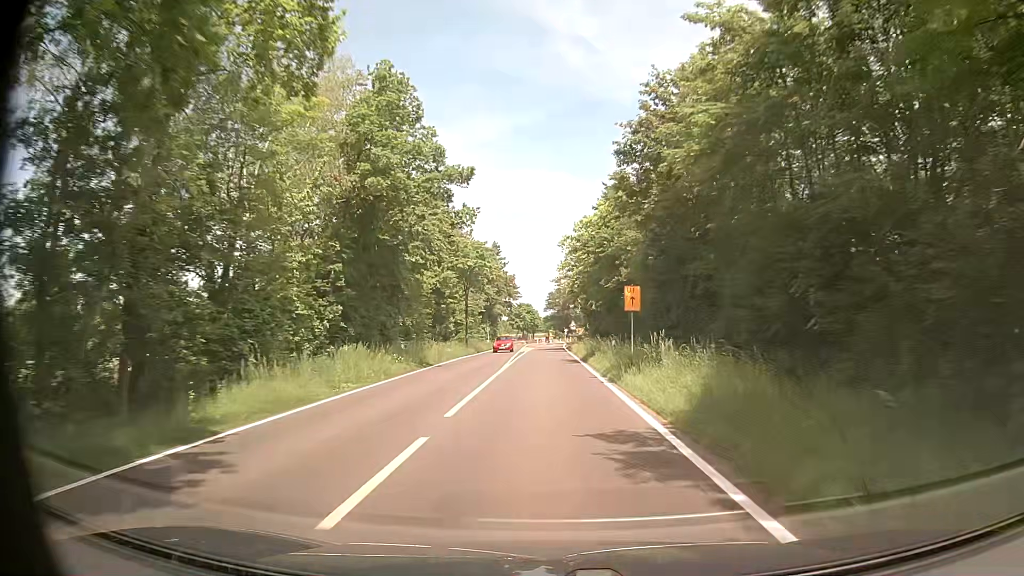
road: tertiary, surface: asphalt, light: Day
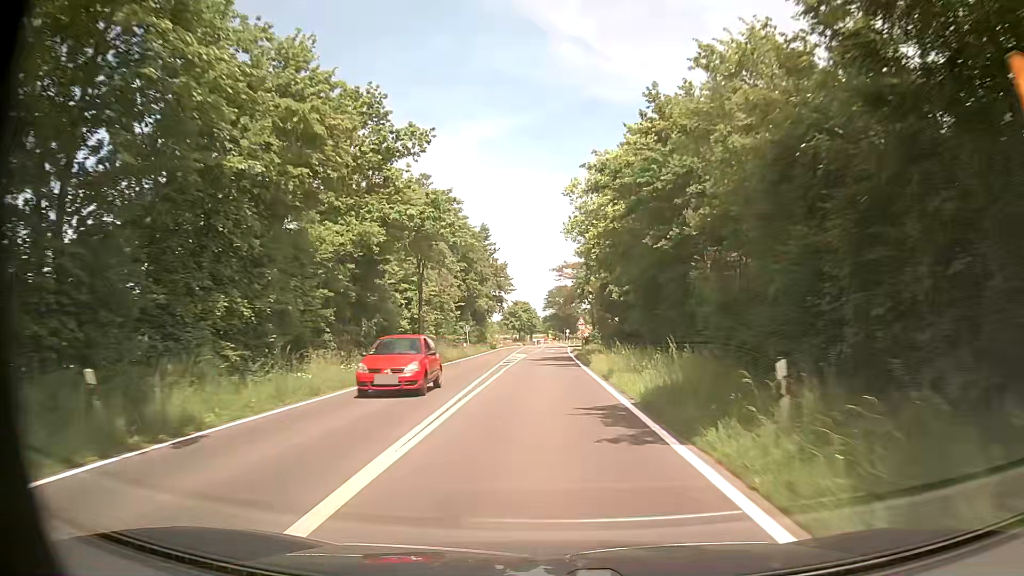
(+0.2, +22.0) m; 0°
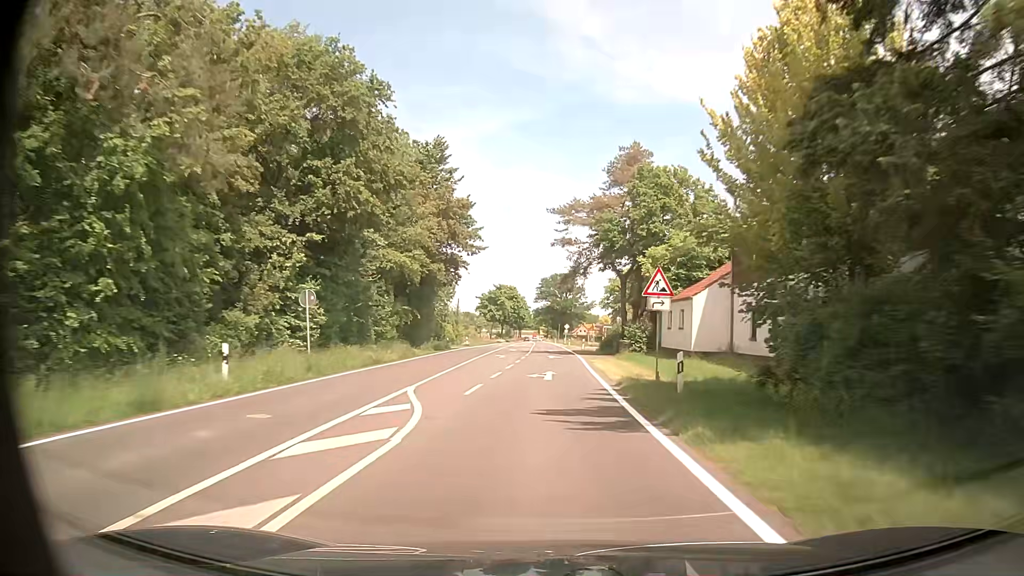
(+0.4, +43.9) m; +1°
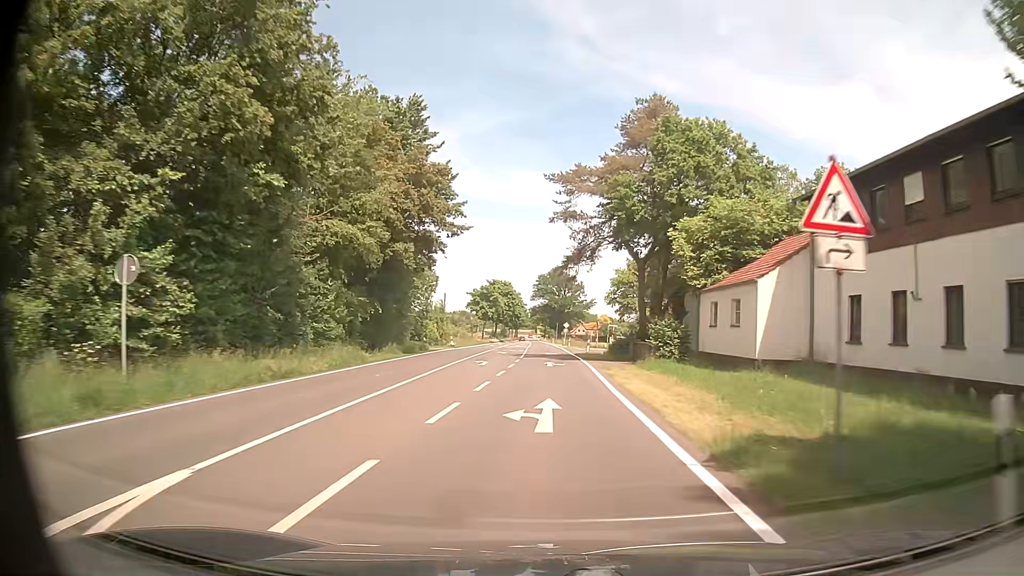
(+0.1, +11.0) m; 0°
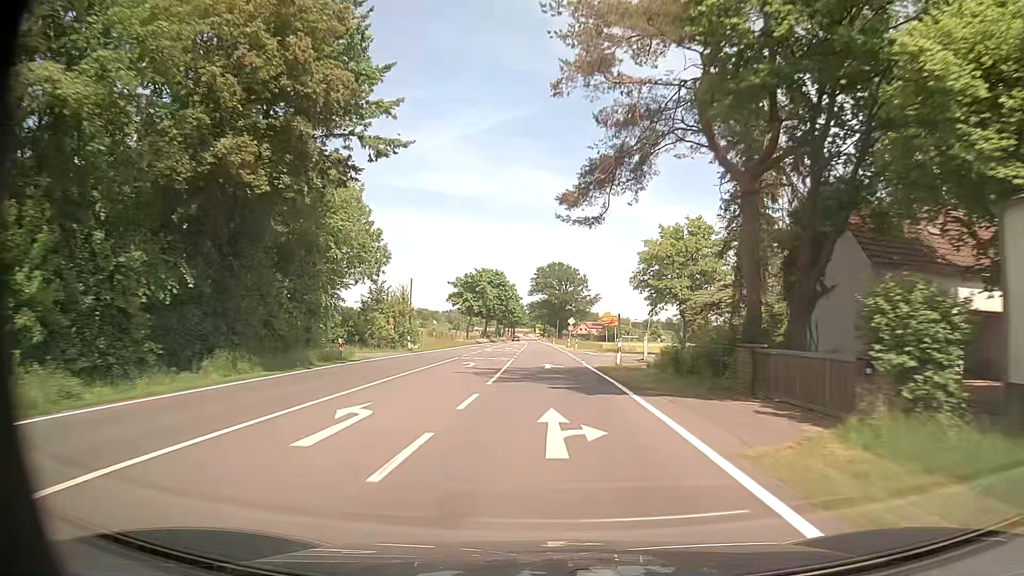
(+0.1, +22.0) m; 0°
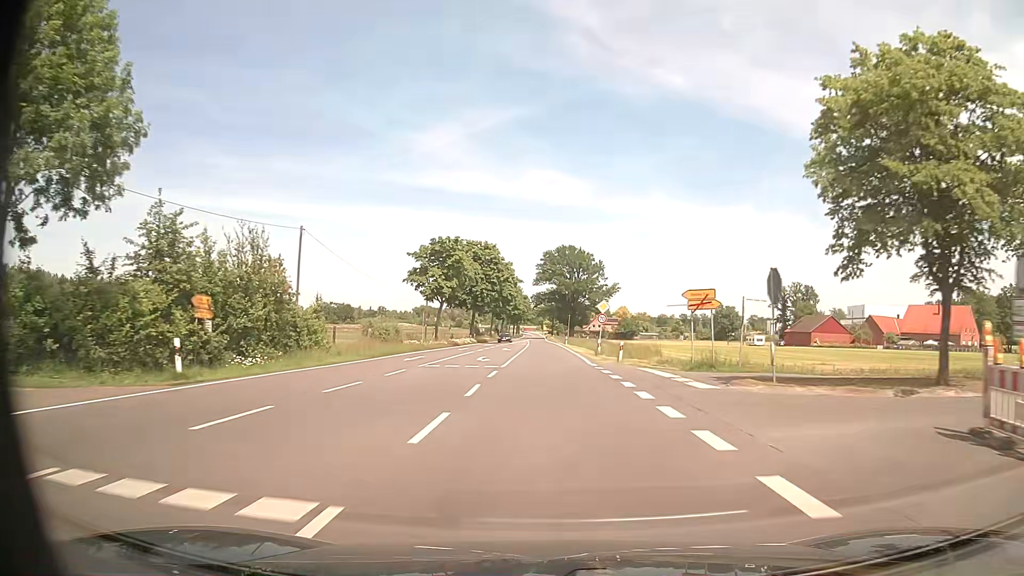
(-0.2, +32.9) m; -1°
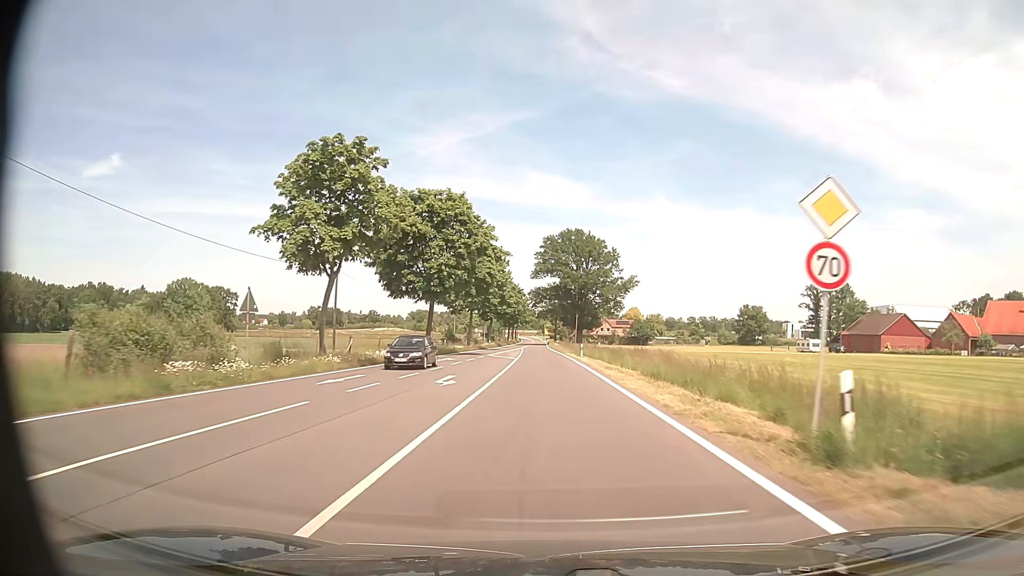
(0.0, +32.9) m; 0°
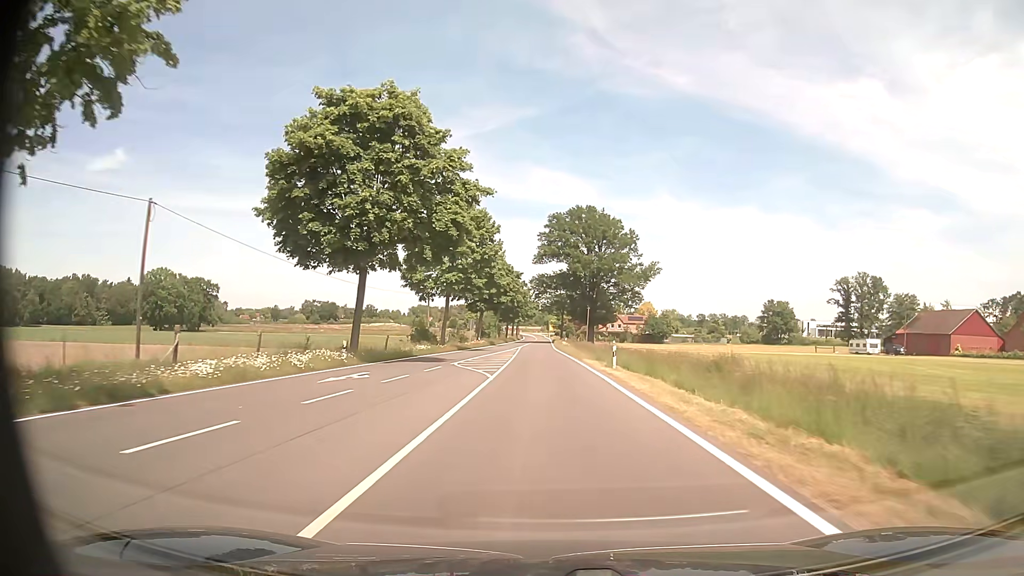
(-0.1, +21.9) m; 0°
(0, +10) (0, +20) (0, +30) (0, +40) (0, +50) (0, +60) (-1, +70) (-1, +80) (-1, +90) (-1, +100) m
